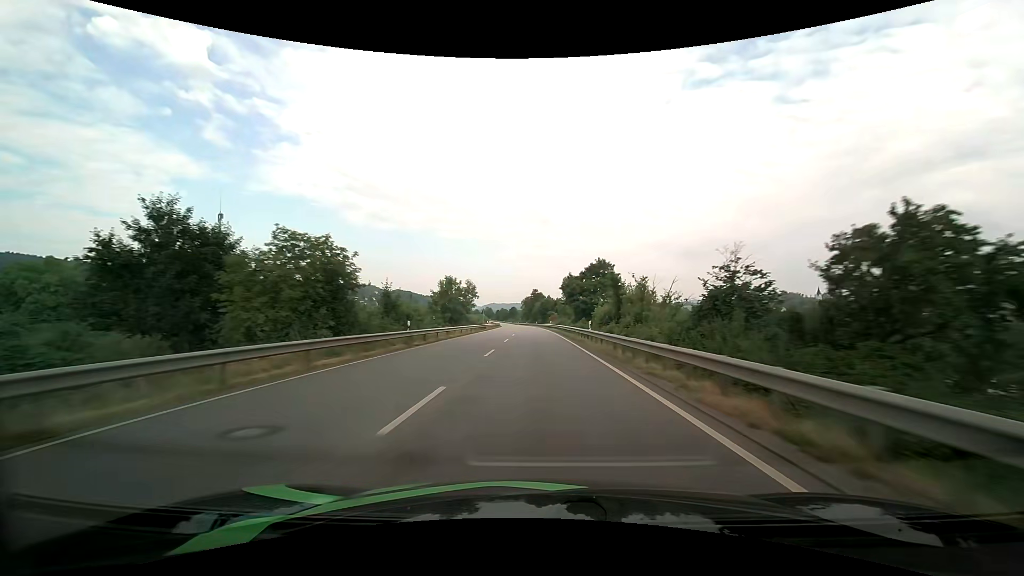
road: primary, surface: asphalt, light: Day
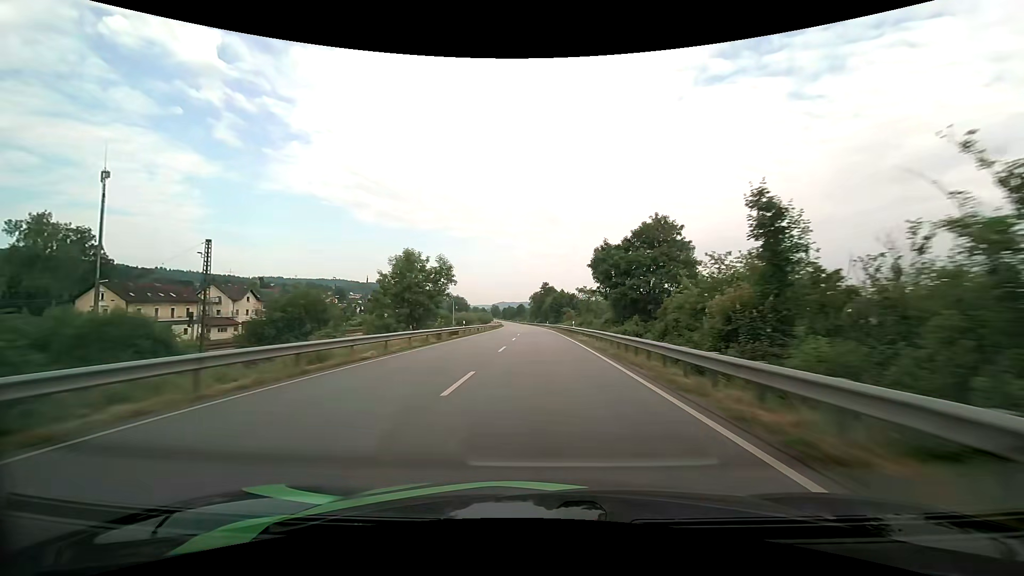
(-0.4, +33.4) m; -1°
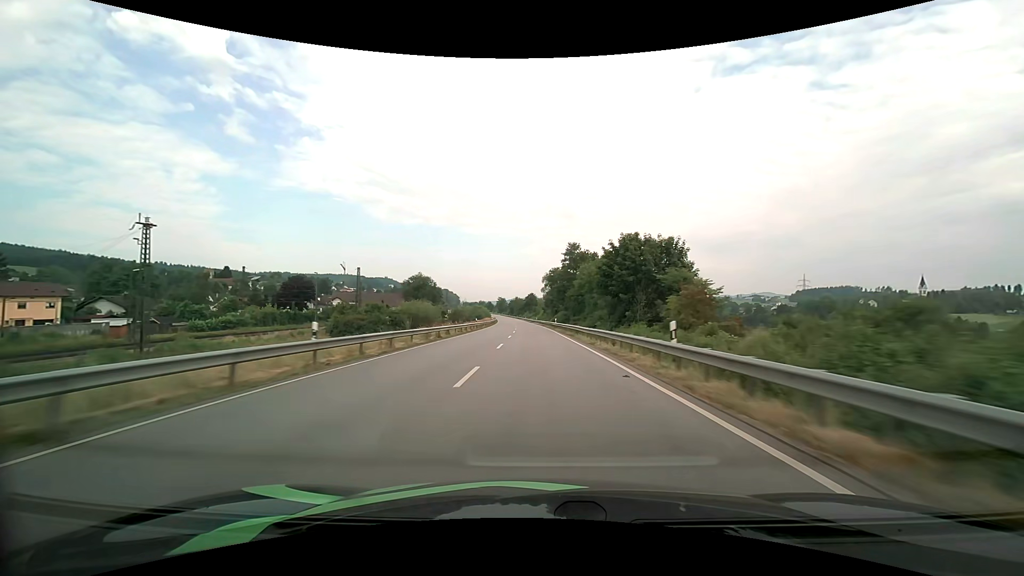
(-1.3, +83.5) m; -2°
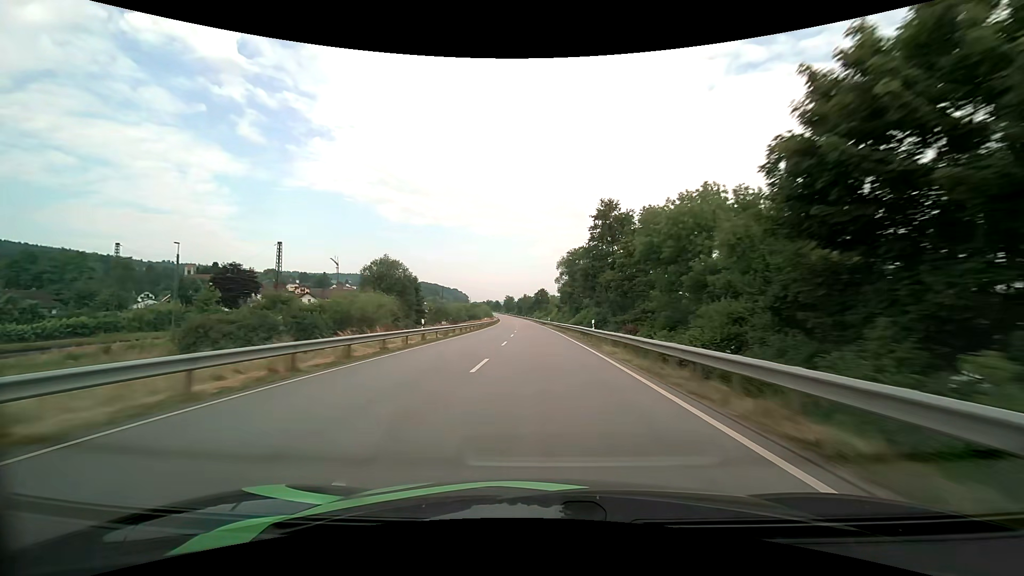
(-0.3, +33.6) m; -1°
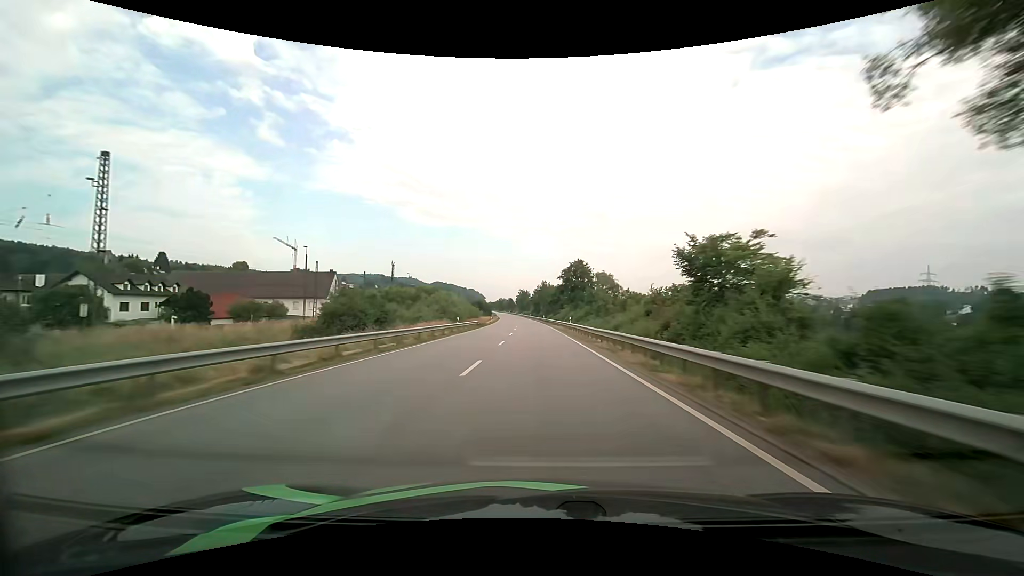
(-1.9, +85.6) m; -2°
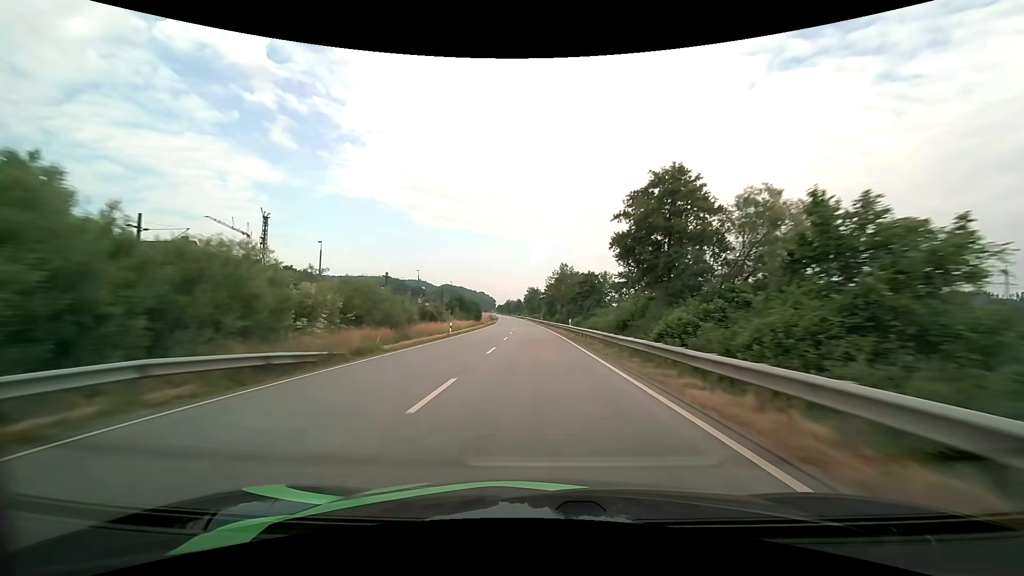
(-0.6, +52.5) m; -1°
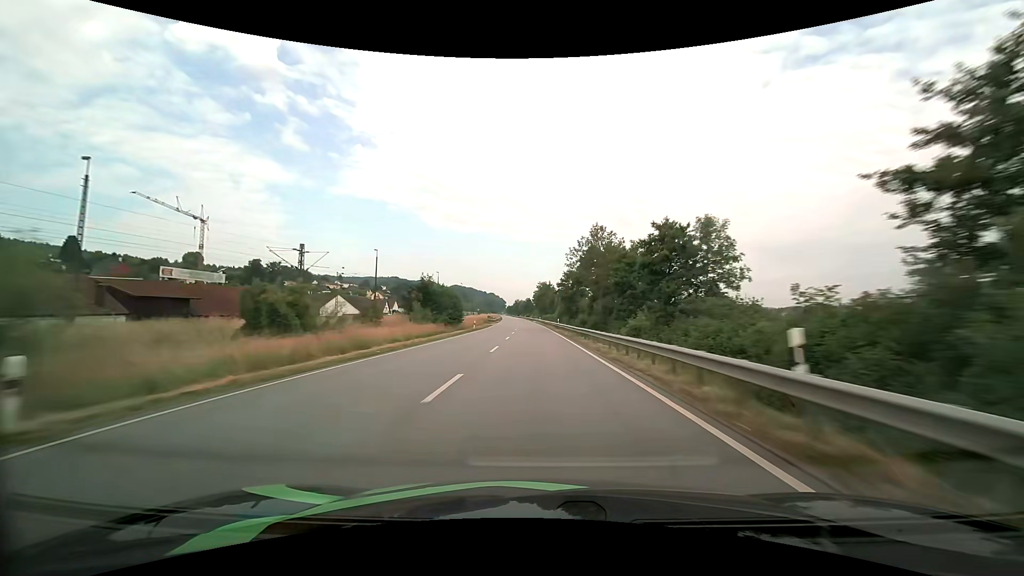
(-0.4, +35.4) m; -1°
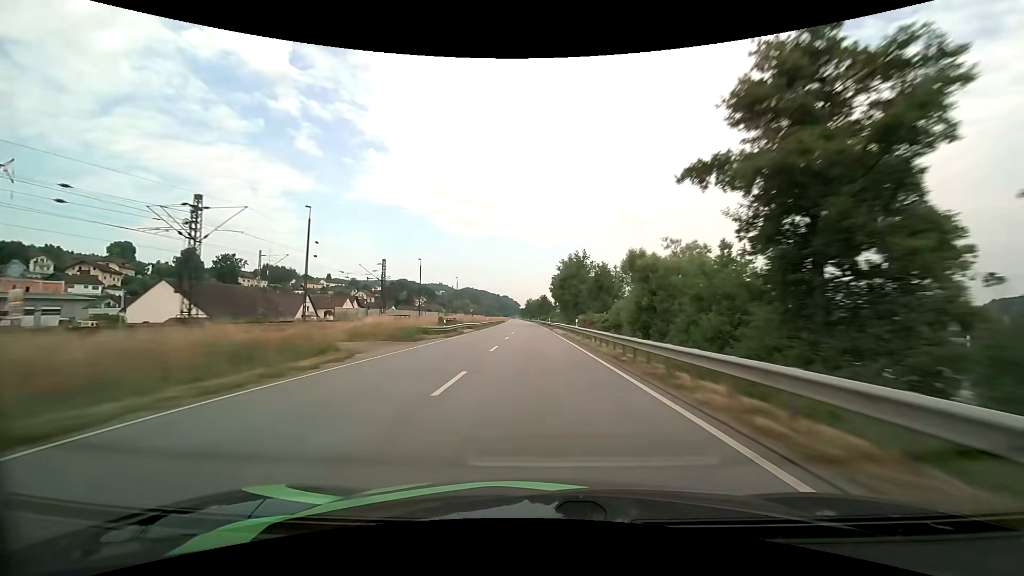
(-1.4, +71.8) m; -2°
(0, +10) (0, +20) (0, +30) (0, +40) (-1, +50) (-1, +60) (-1, +70) (-2, +80) (-2, +90) (-2, +100) m
